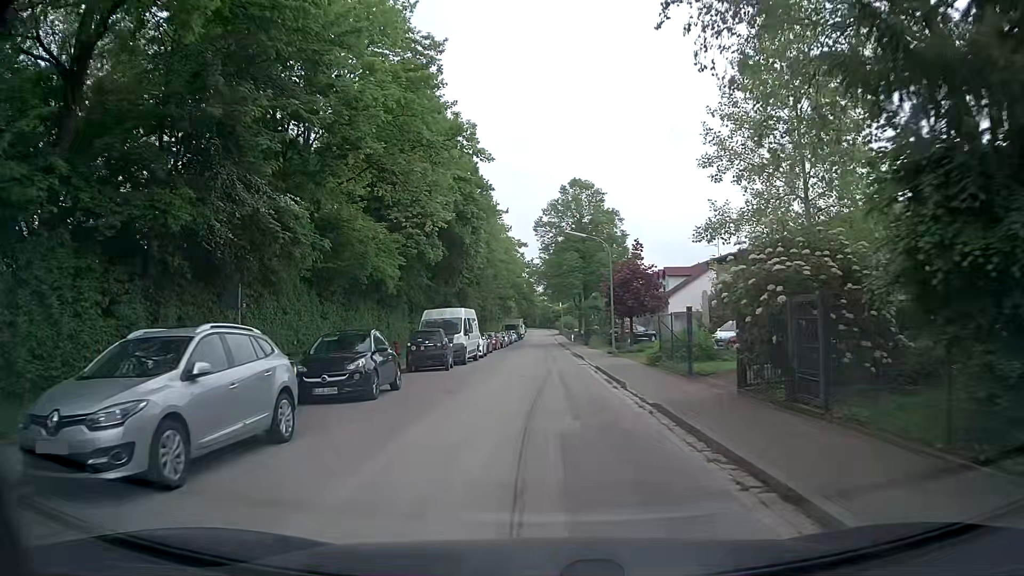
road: residential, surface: asphalt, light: Day
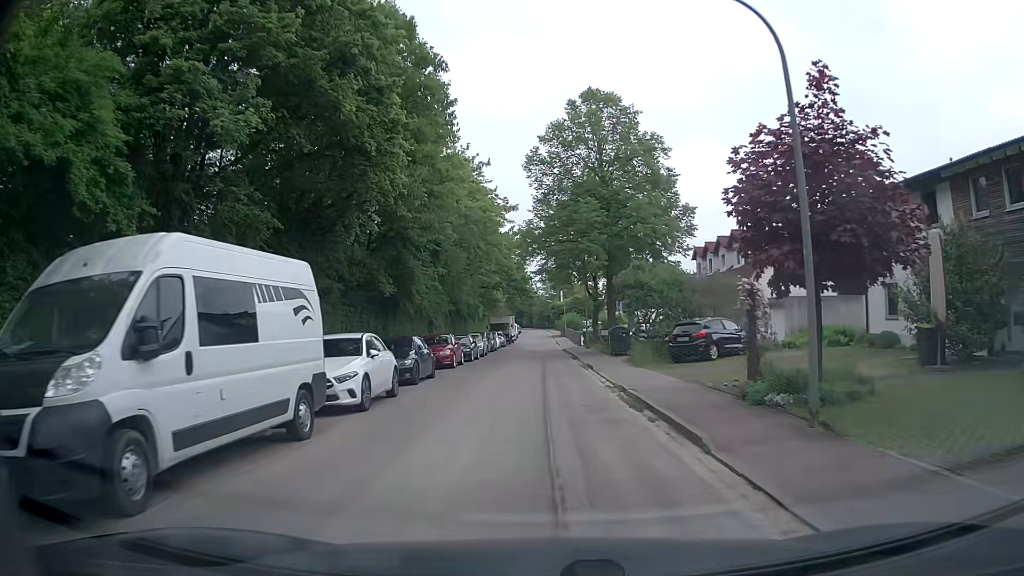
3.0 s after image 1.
(+0.1, +23.3) m; 0°
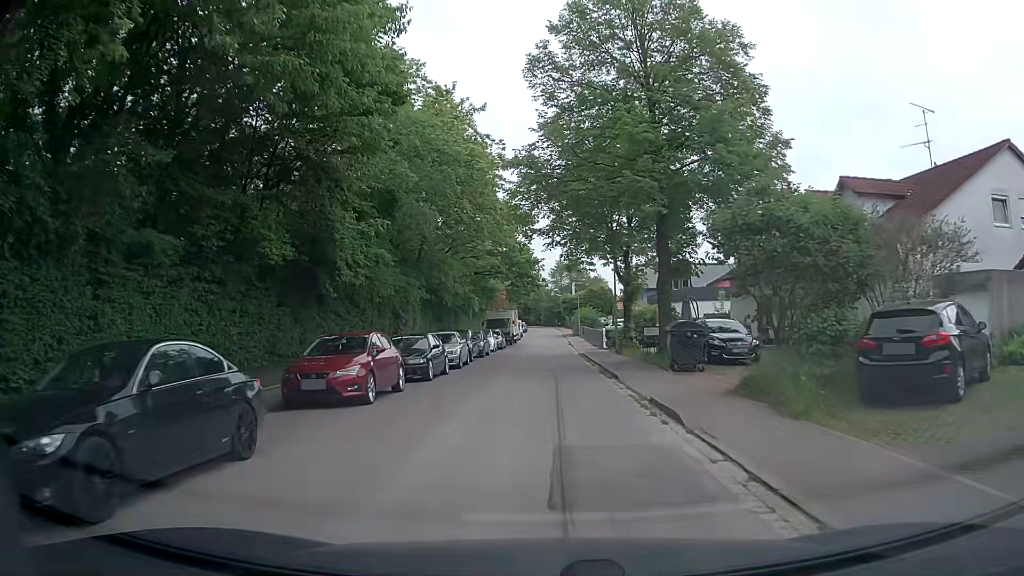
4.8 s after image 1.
(+0.1, +14.2) m; -1°
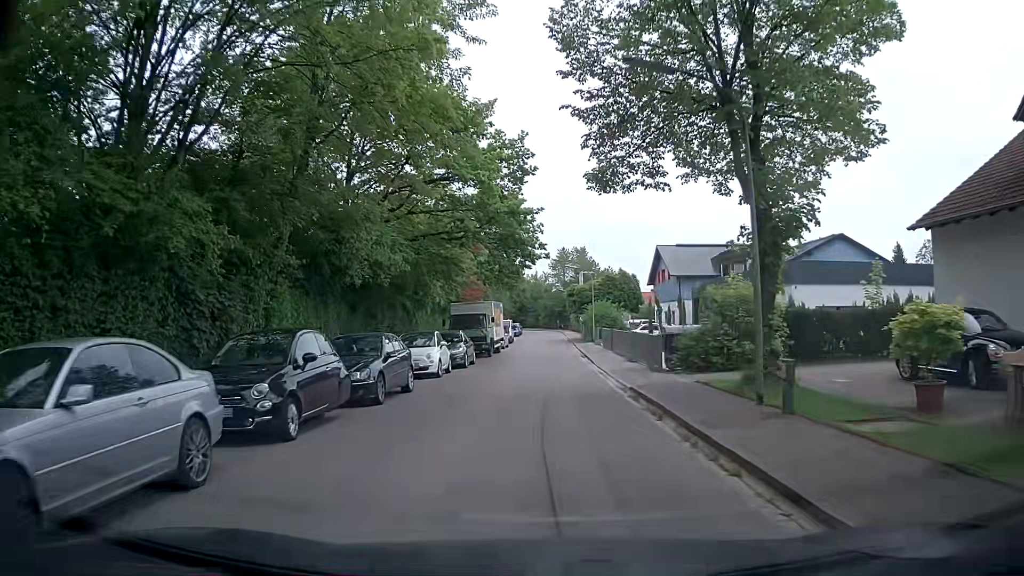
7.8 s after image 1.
(+0.5, +22.0) m; 0°
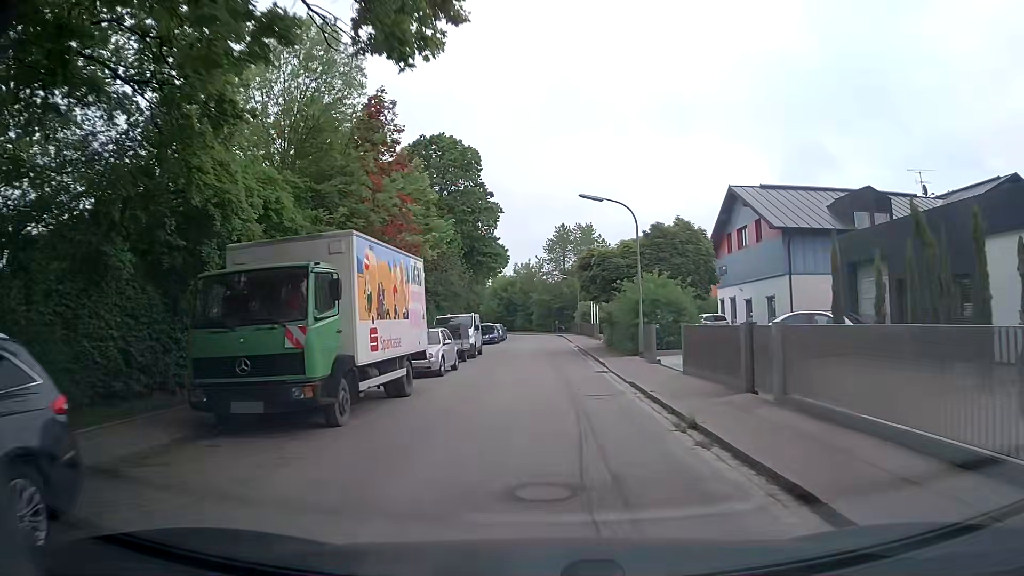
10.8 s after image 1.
(+0.4, +26.5) m; +1°
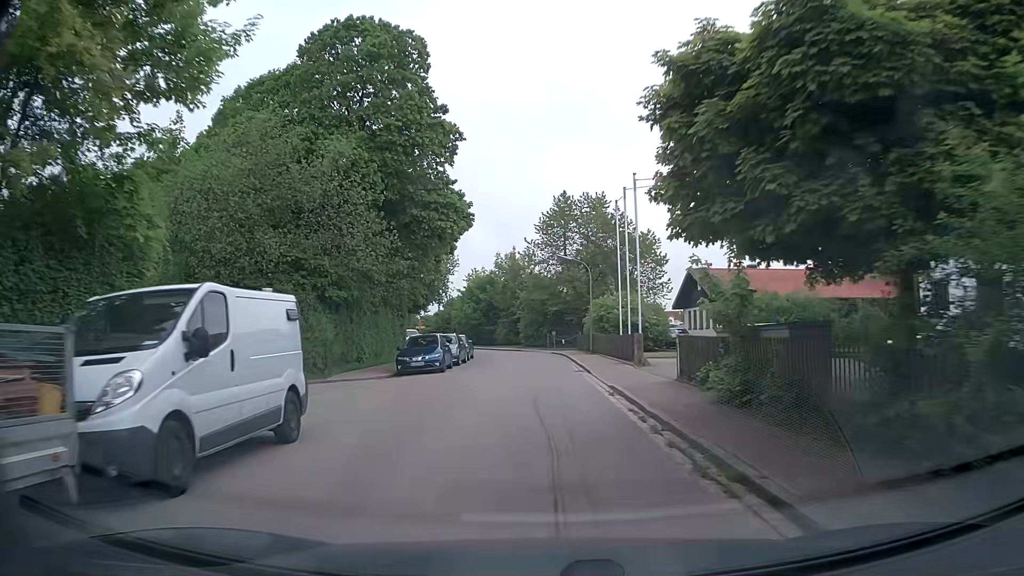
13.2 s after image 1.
(+0.3, +24.1) m; +1°
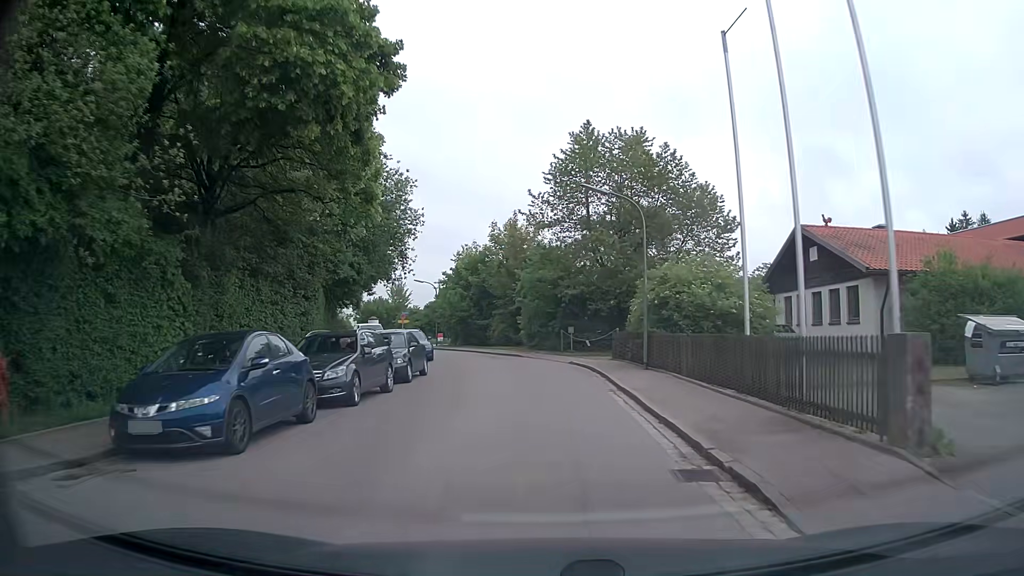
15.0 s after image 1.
(-0.1, +17.6) m; -1°
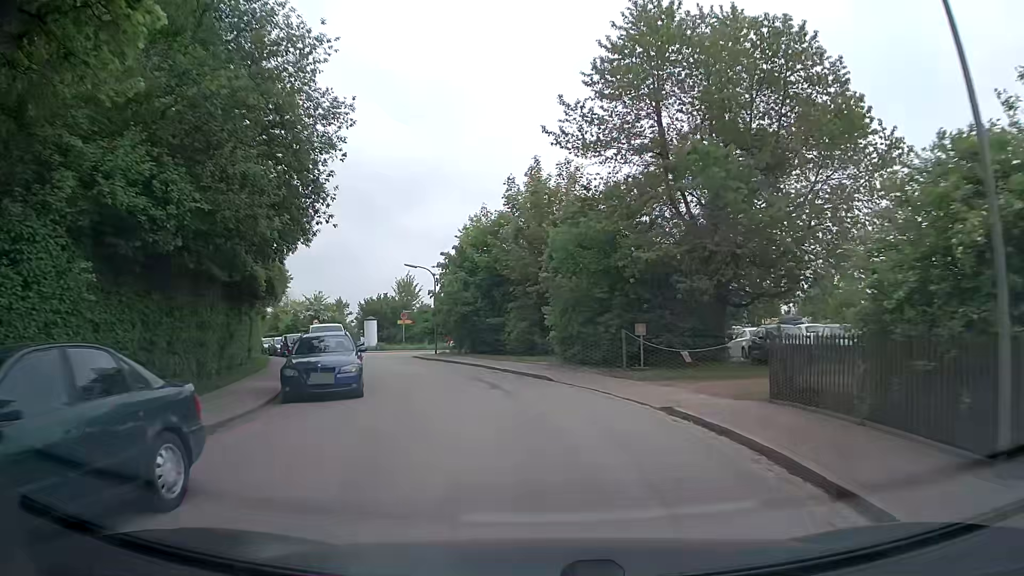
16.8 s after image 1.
(-0.2, +15.7) m; -2°
(0, +10) (-2, +20) (-5, +29) (-9, +39) (-14, +47) (-19, +56) (-26, +63) (-32, +71) (-40, +77) (-48, +83) m
